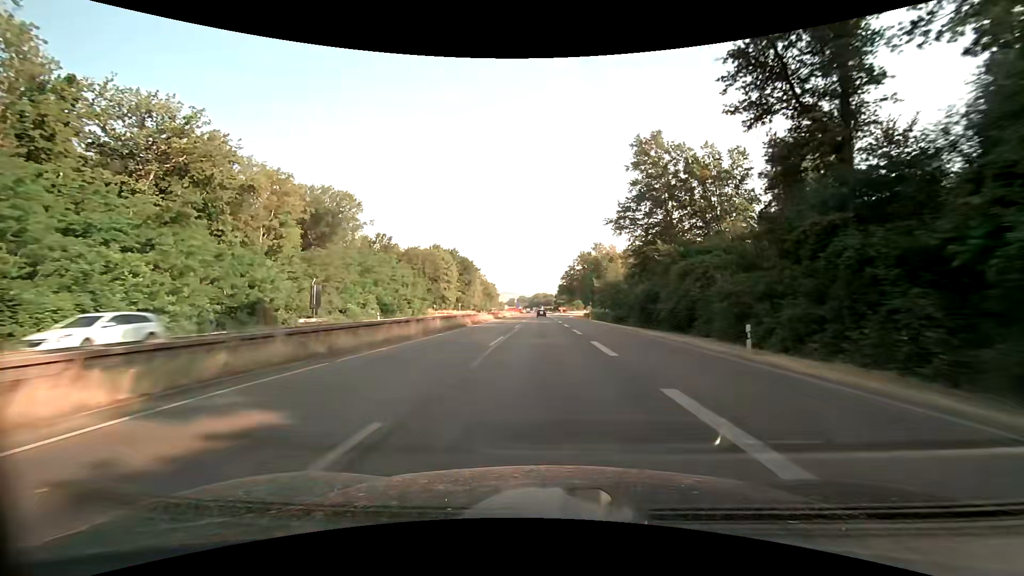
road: trunk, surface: asphalt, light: Day
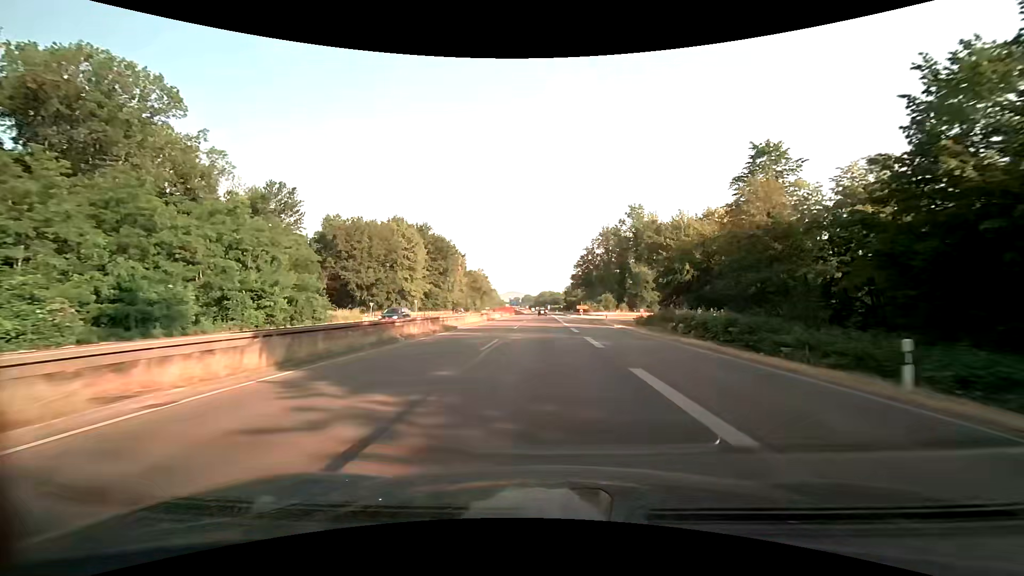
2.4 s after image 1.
(-0.6, +57.2) m; -1°
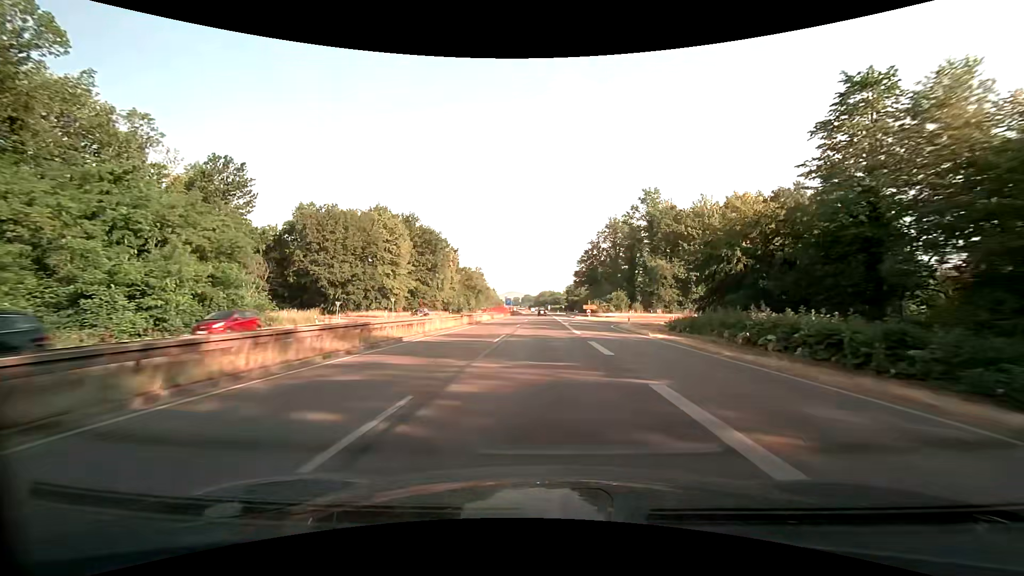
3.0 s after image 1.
(0.0, +14.3) m; 0°
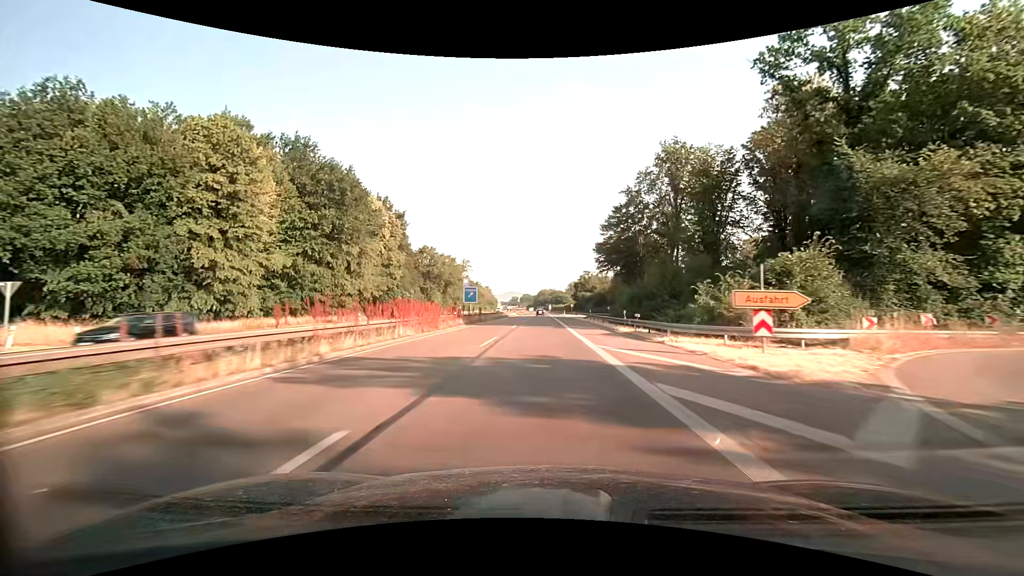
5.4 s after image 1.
(0.0, +57.1) m; 0°
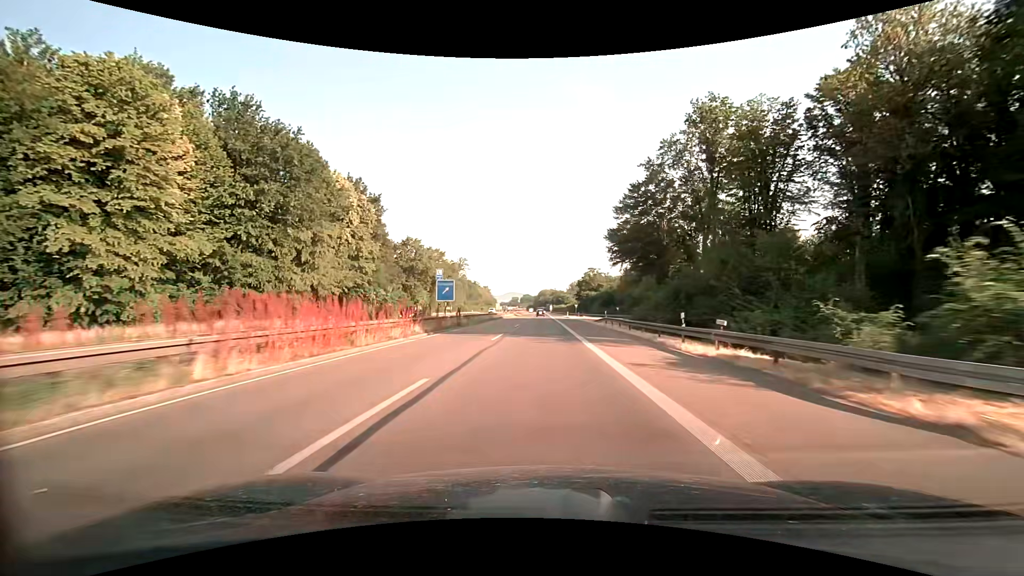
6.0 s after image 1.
(0.0, +14.3) m; 0°
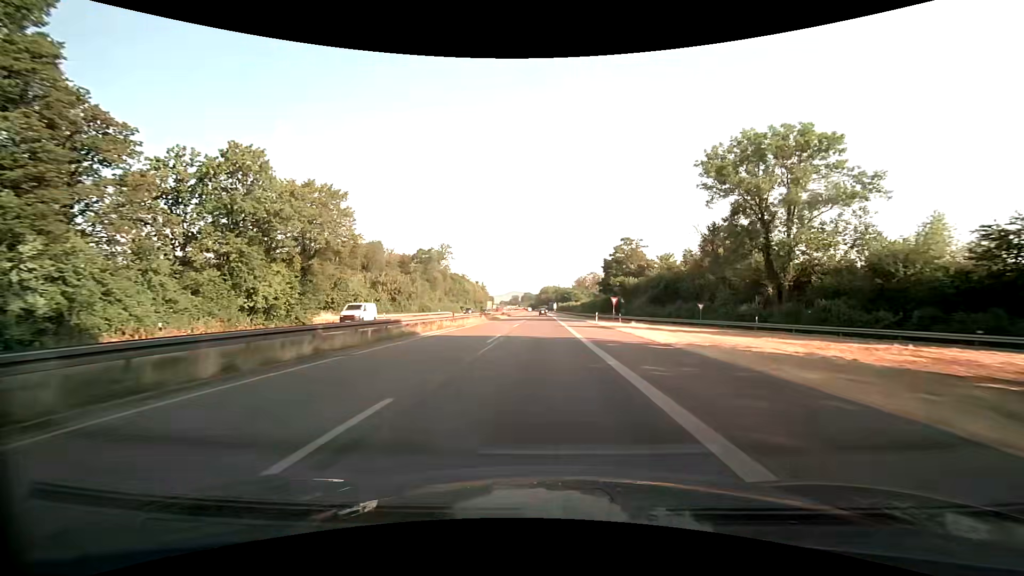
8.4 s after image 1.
(-0.2, +57.1) m; 0°
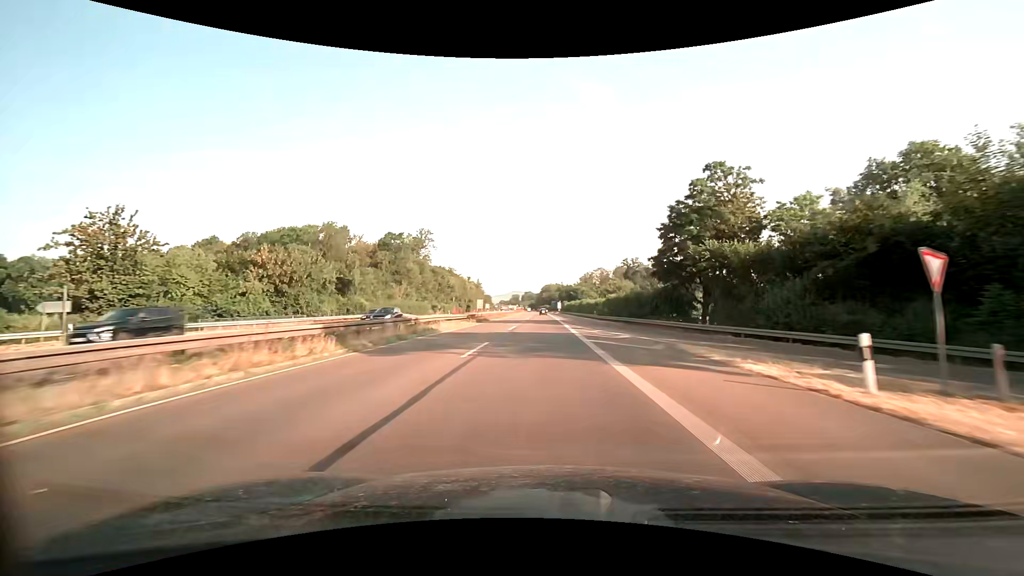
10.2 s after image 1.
(0.0, +42.6) m; 0°
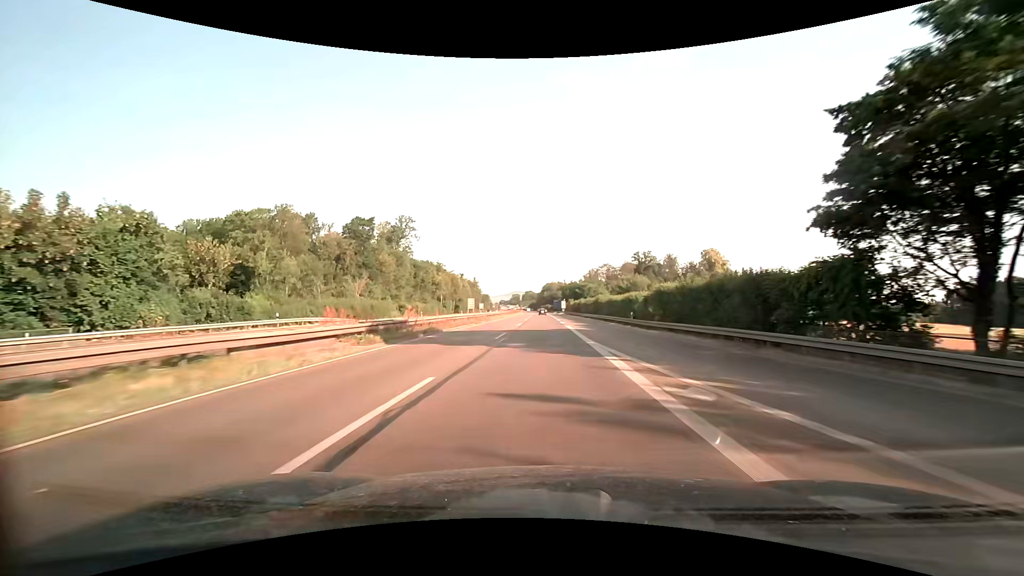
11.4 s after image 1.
(0.0, +28.3) m; 0°
(0, +10) (0, +20) (0, +30) (0, +40) (0, +50) (0, +60) (0, +70) (0, +80) (0, +90) (+1, +100) m
